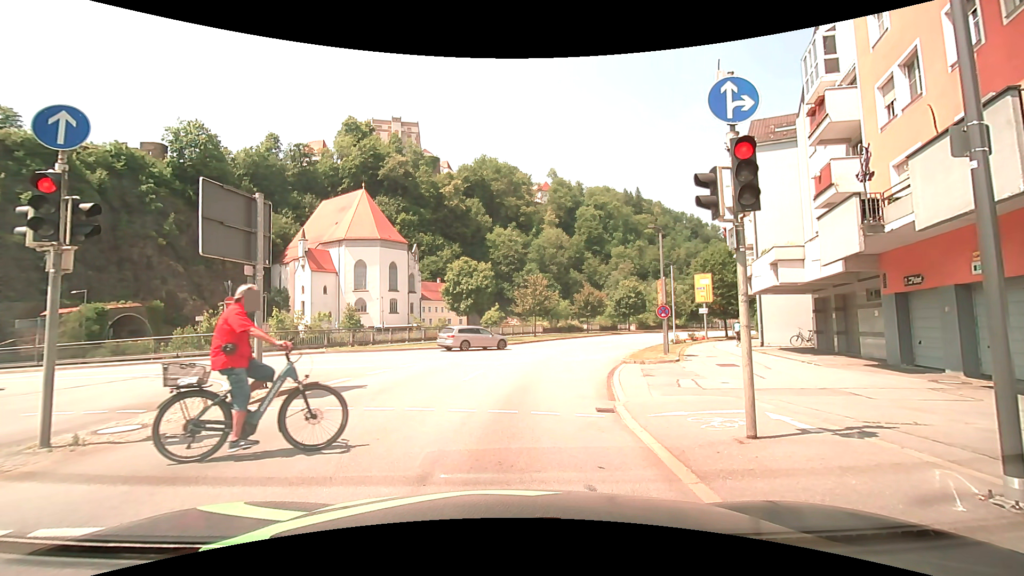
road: primary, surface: asphalt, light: Day
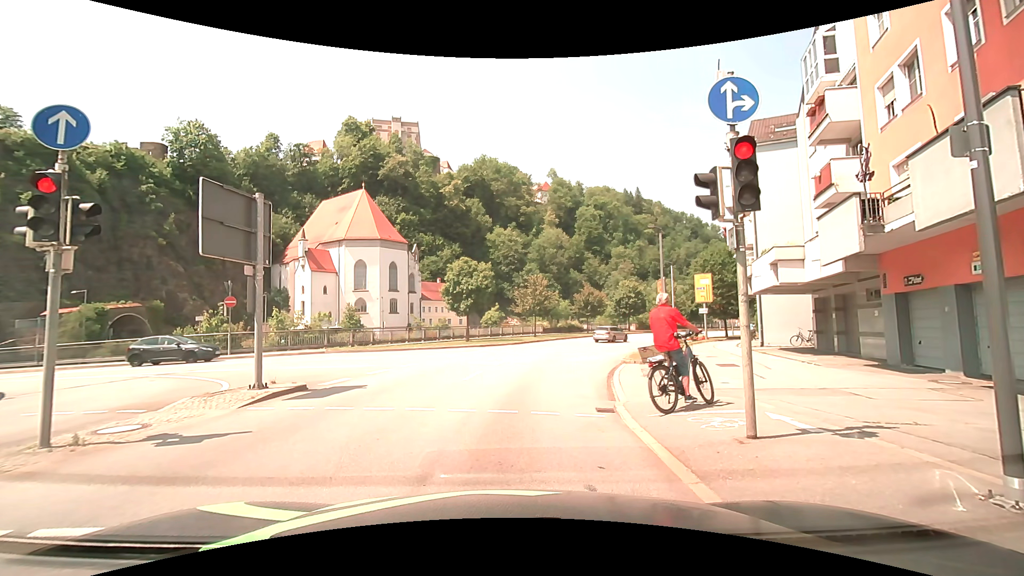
(0.0, 0.0) m; 0°
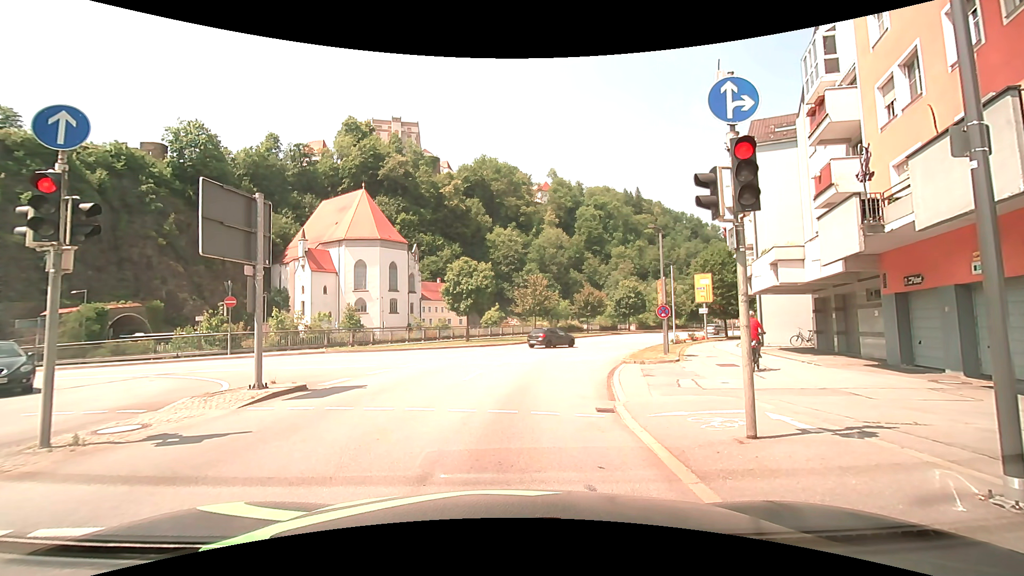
(0.0, 0.0) m; 0°
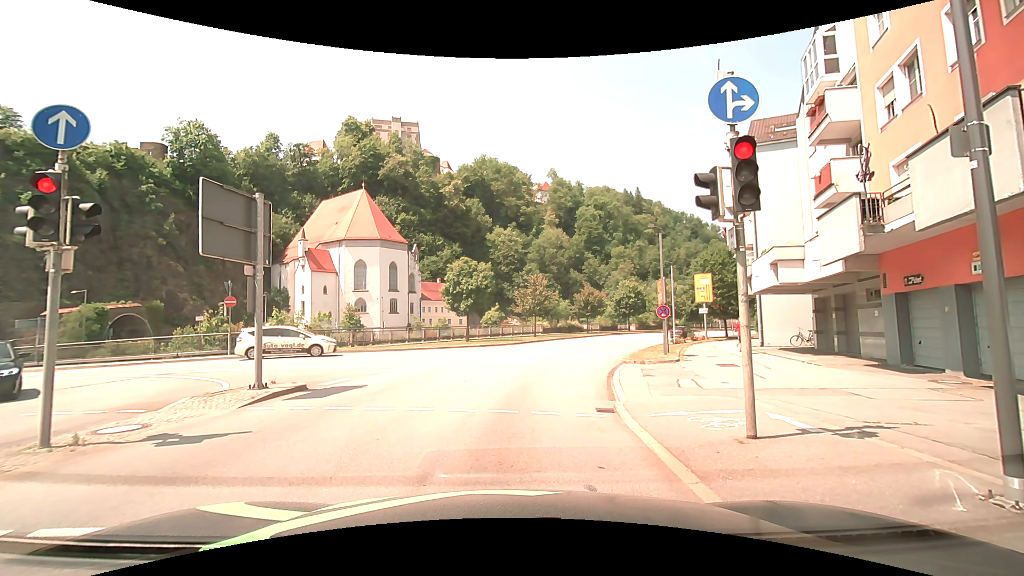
(0.0, 0.0) m; 0°
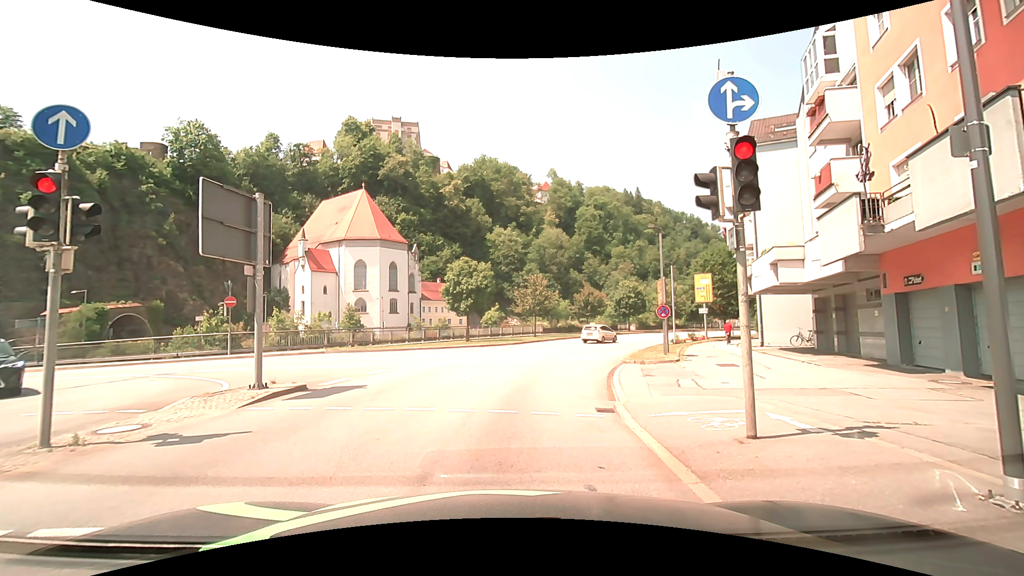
(0.0, 0.0) m; 0°
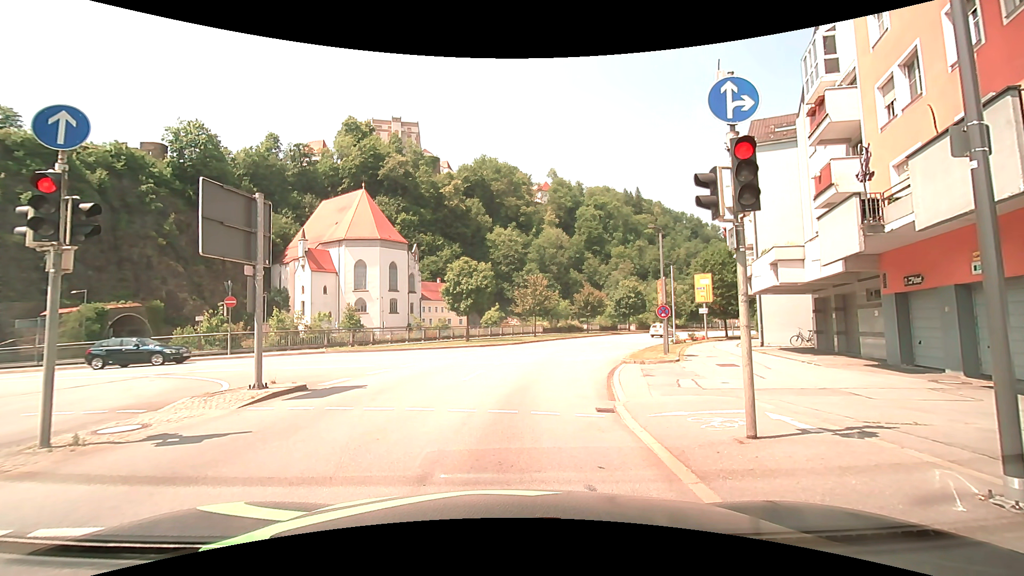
(0.0, 0.0) m; 0°
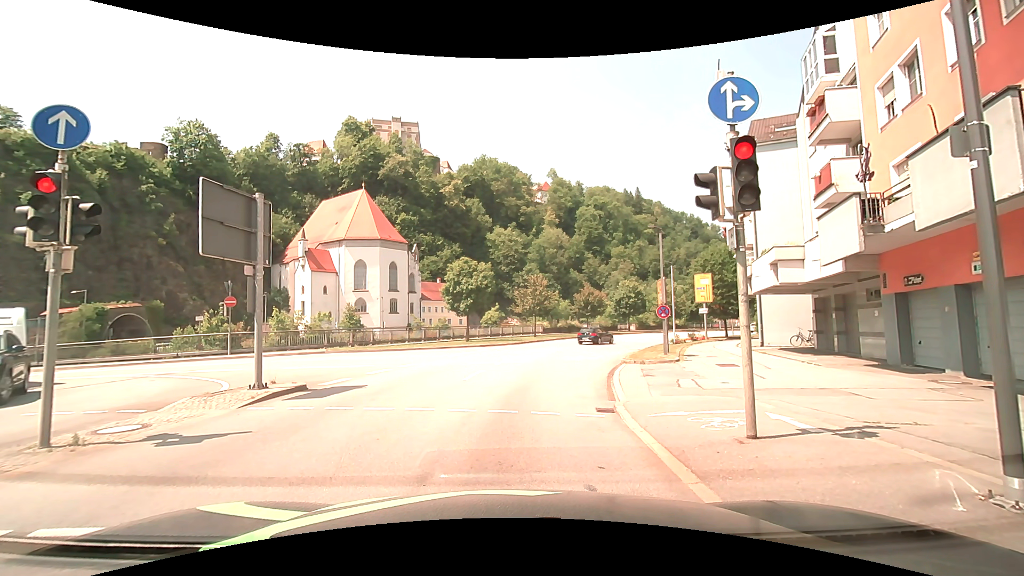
(0.0, 0.0) m; 0°
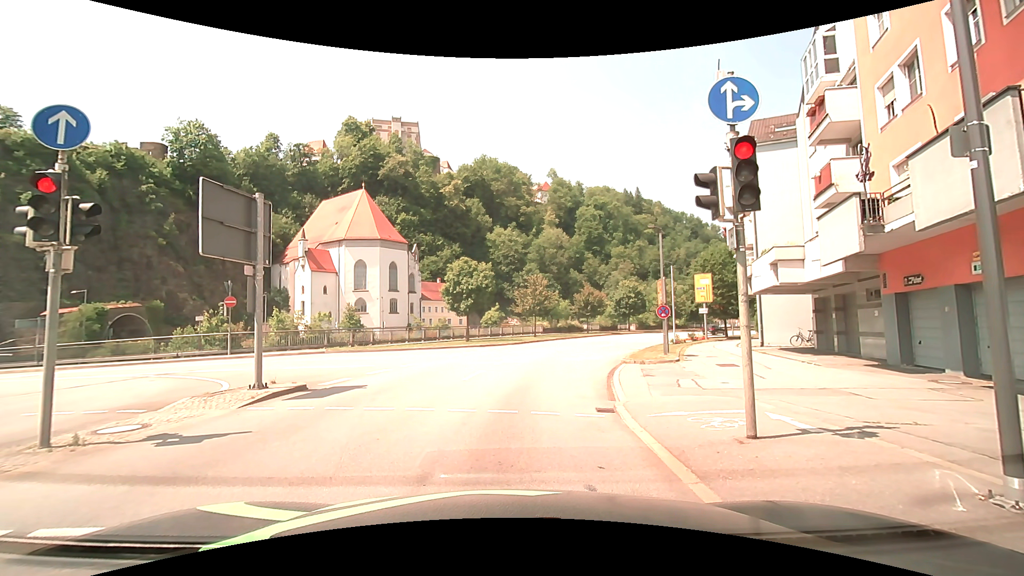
(0.0, 0.0) m; 0°
